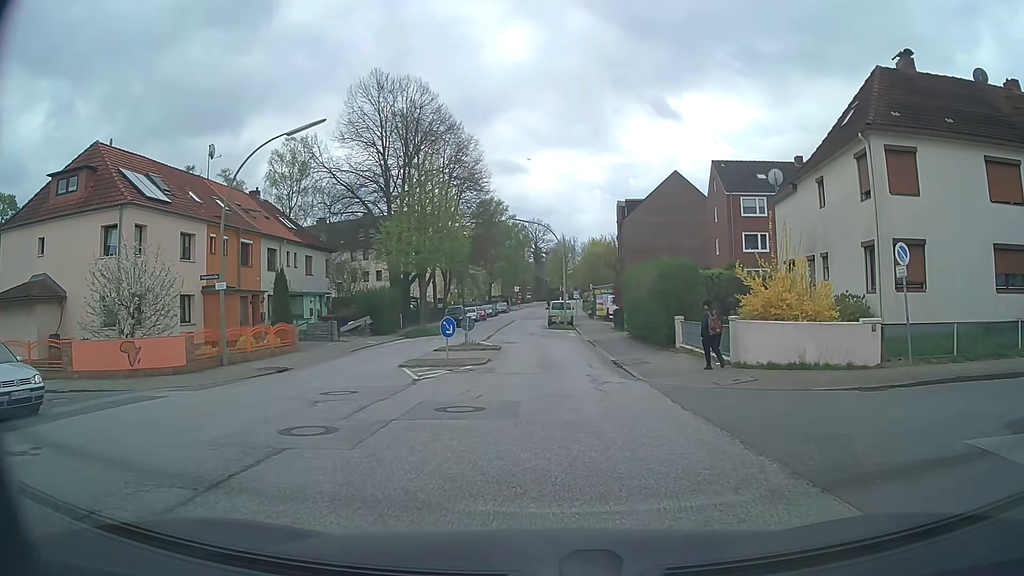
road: tertiary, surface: asphalt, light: Day
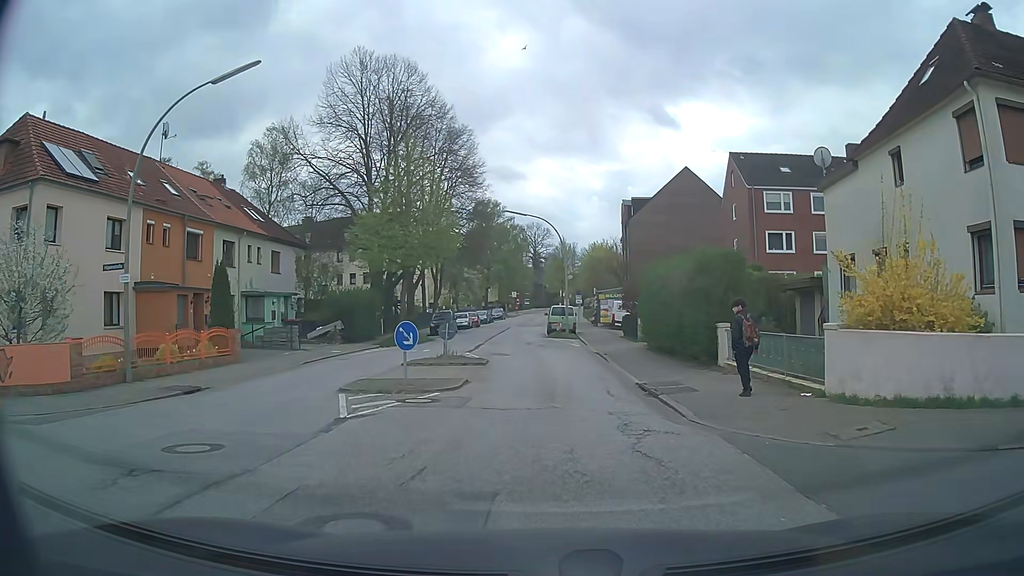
(+0.1, +6.1) m; +1°
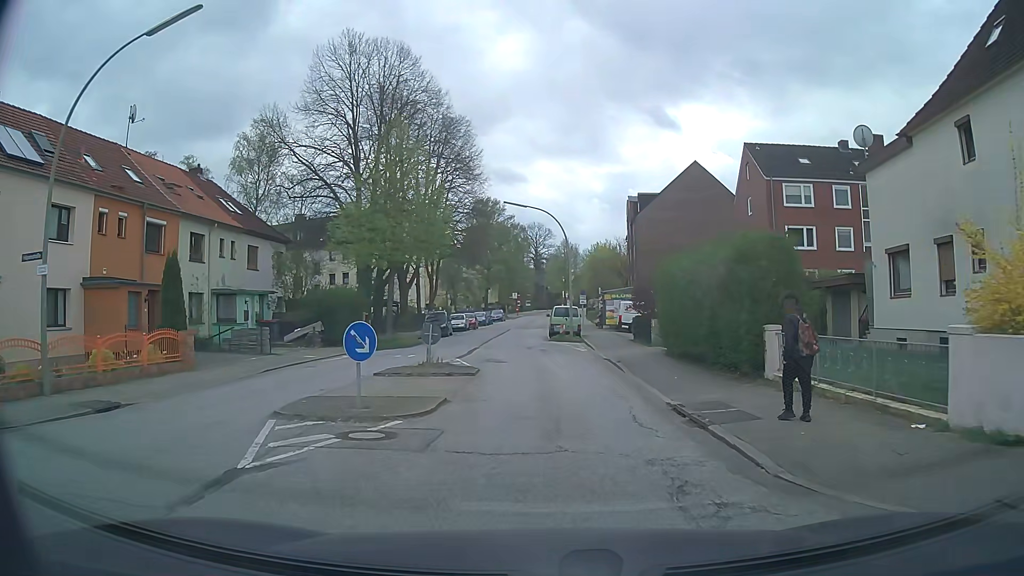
(0.0, +3.7) m; 0°
(0, +10) (0, +20) (-1, +30) (-2, +40) (-2, +50) (-1, +60) (-1, +70) (0, +80) (0, +90) (+1, +100) m
